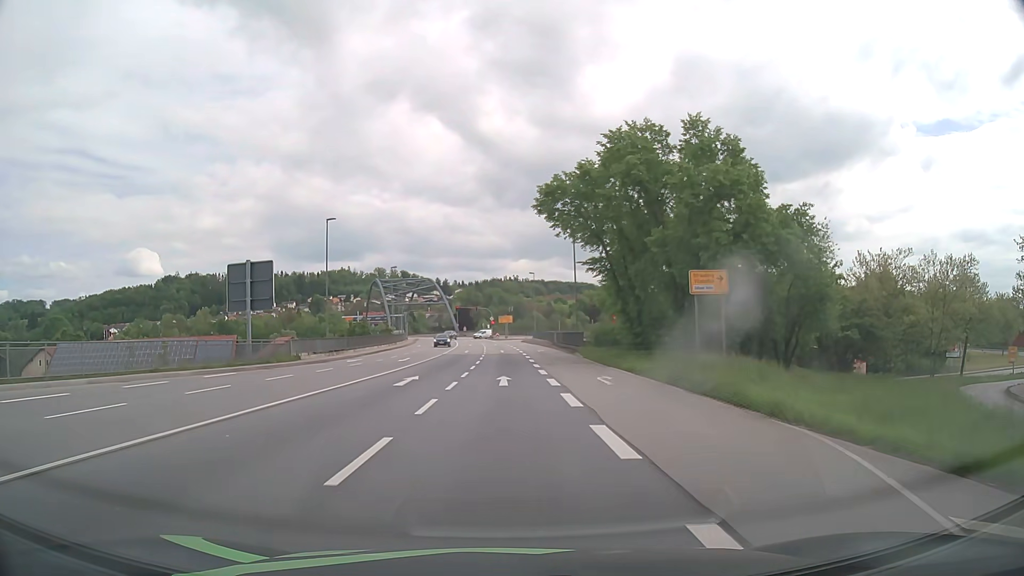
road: primary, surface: asphalt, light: Day
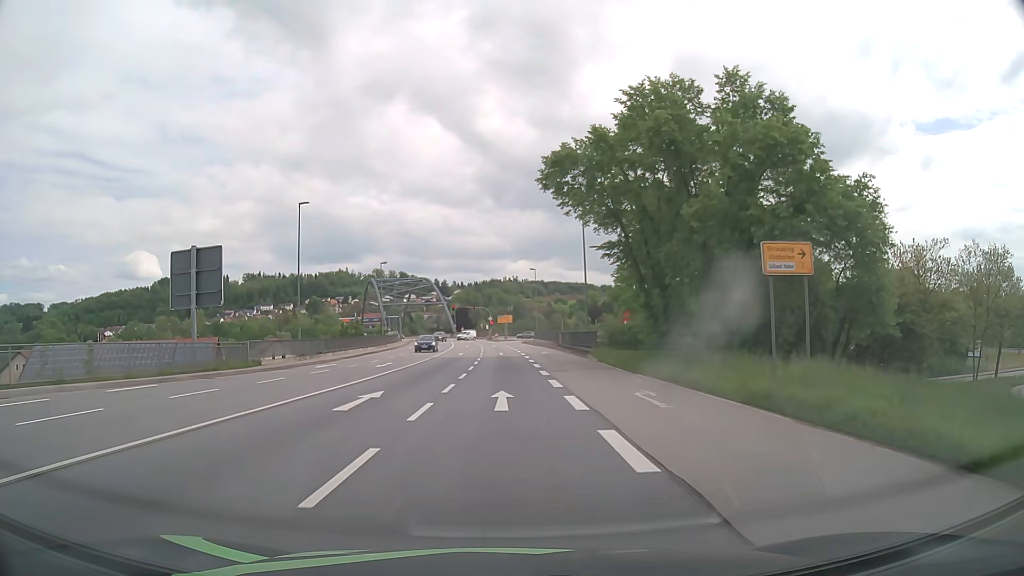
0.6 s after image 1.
(0.0, +7.0) m; 0°
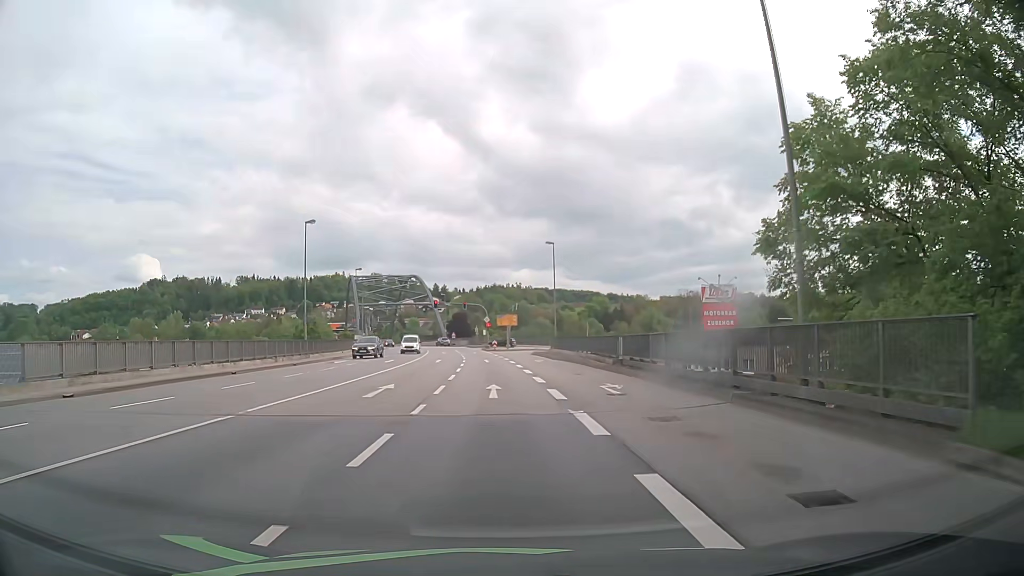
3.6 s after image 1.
(0.0, +32.7) m; 0°
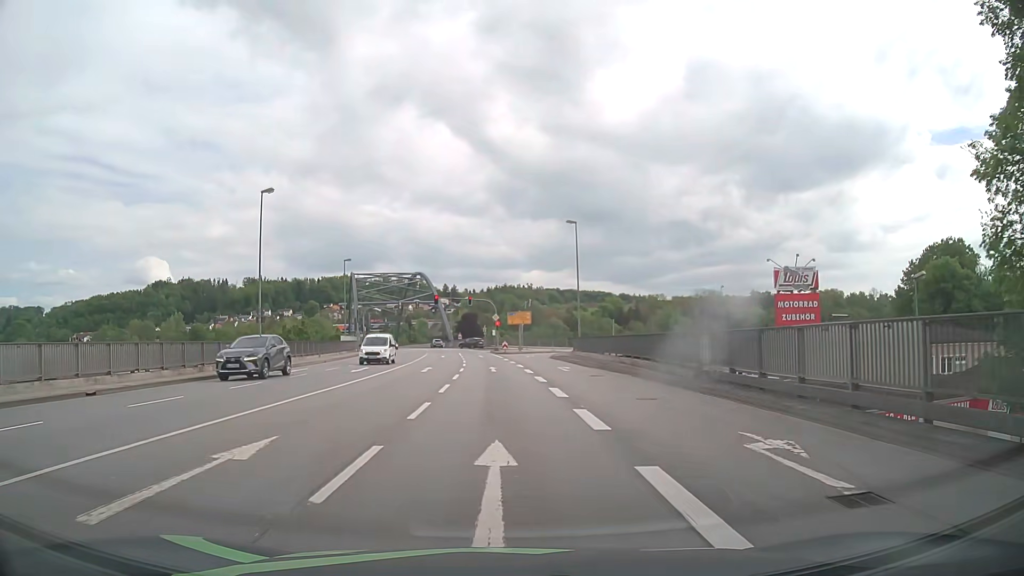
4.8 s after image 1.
(-0.1, +11.6) m; -1°
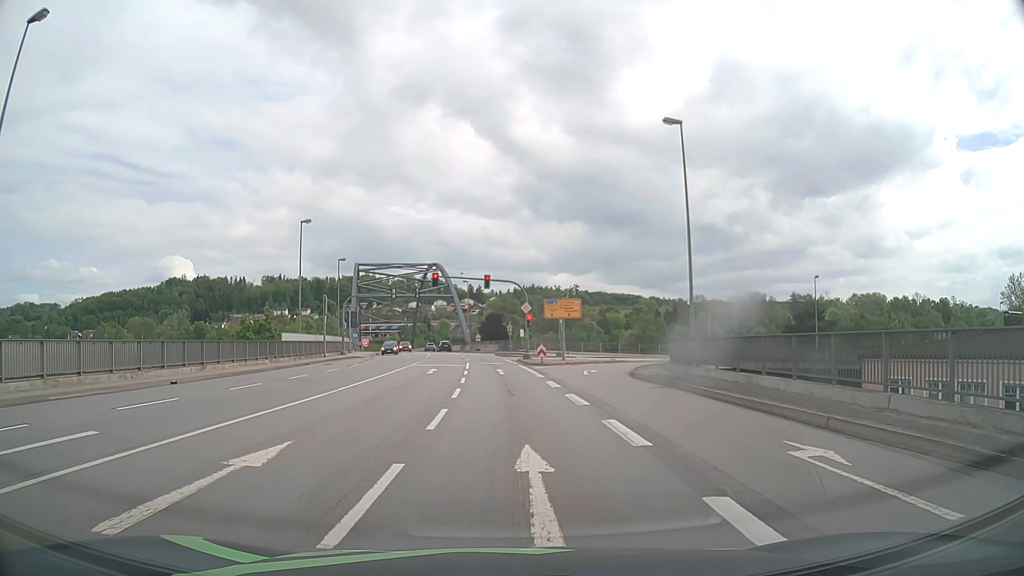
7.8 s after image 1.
(-0.8, +25.0) m; -3°
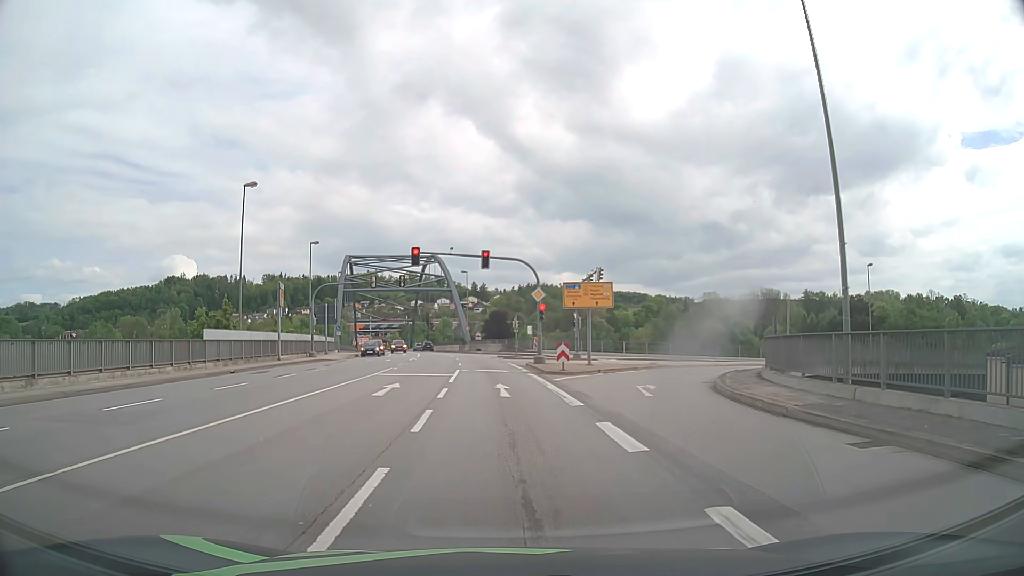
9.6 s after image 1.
(0.0, +12.2) m; 0°
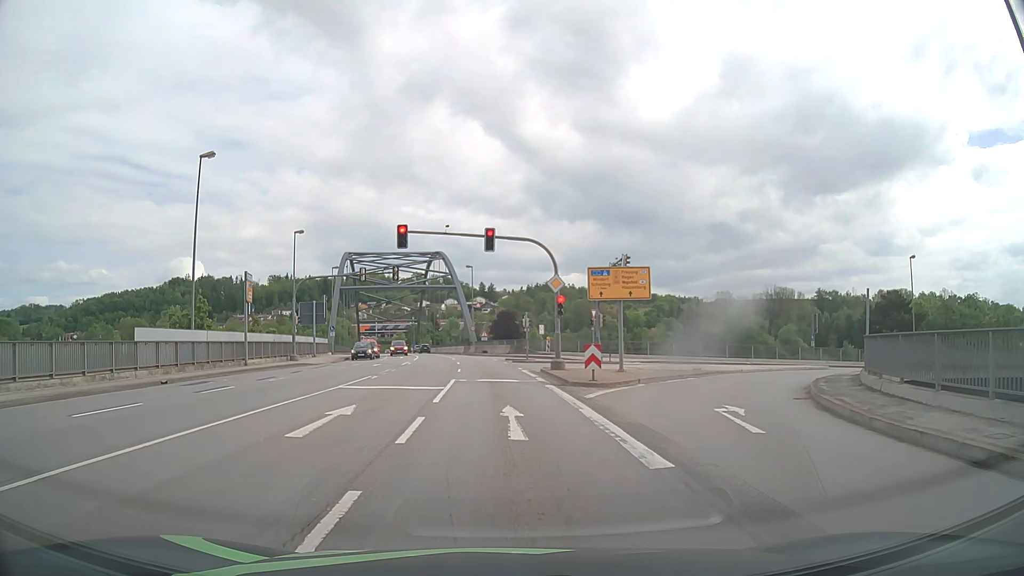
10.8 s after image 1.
(-0.1, +7.0) m; -1°
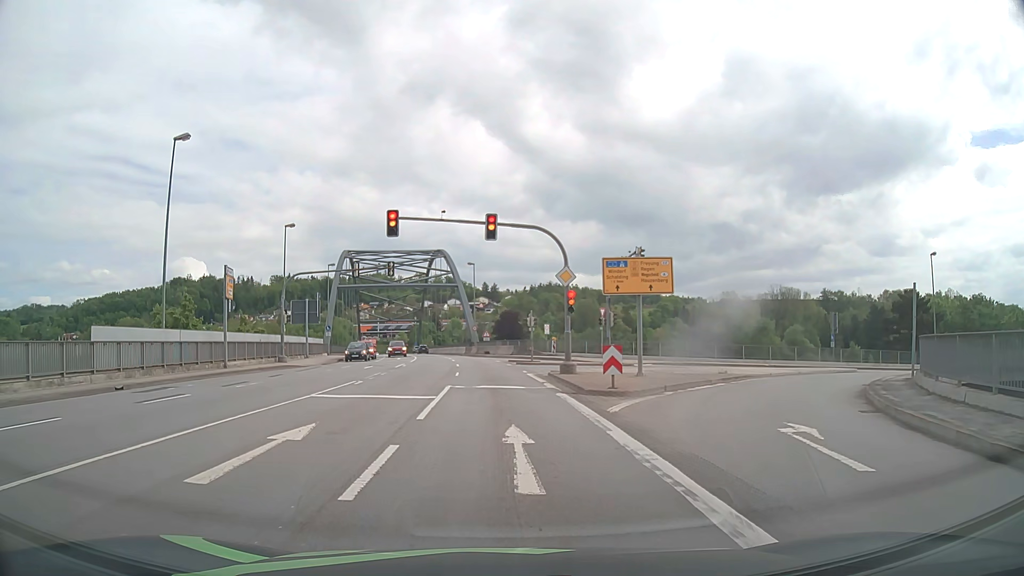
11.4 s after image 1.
(0.0, +3.2) m; 0°
(0, +10) (0, +20) (0, +30) (-1, +40) (-2, +50) (-3, +60) (-5, +70) (-7, +80) (-8, +89) (-10, +99) m
